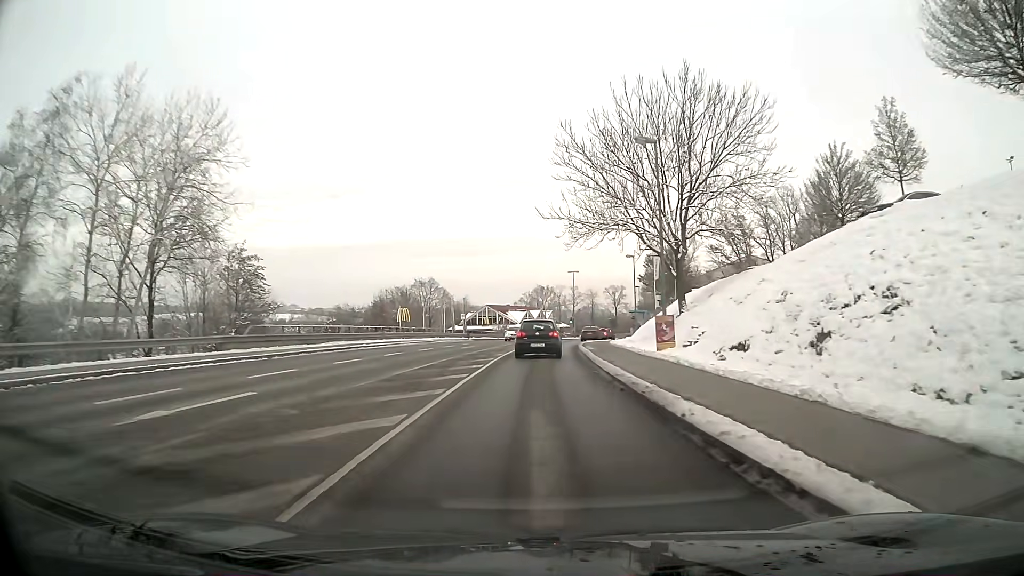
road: tertiary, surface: asphalt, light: Day
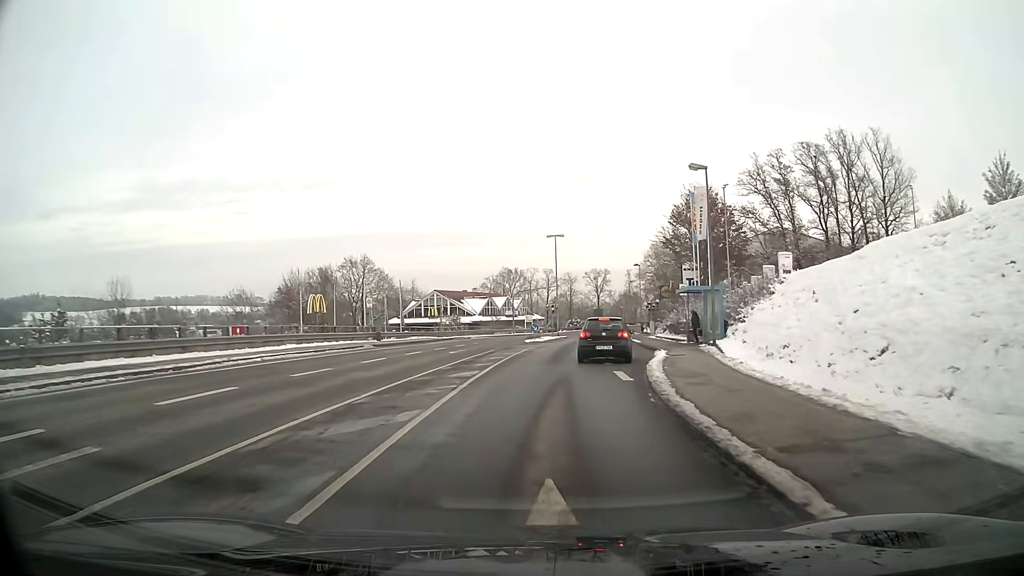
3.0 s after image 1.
(+0.6, +35.4) m; +3°
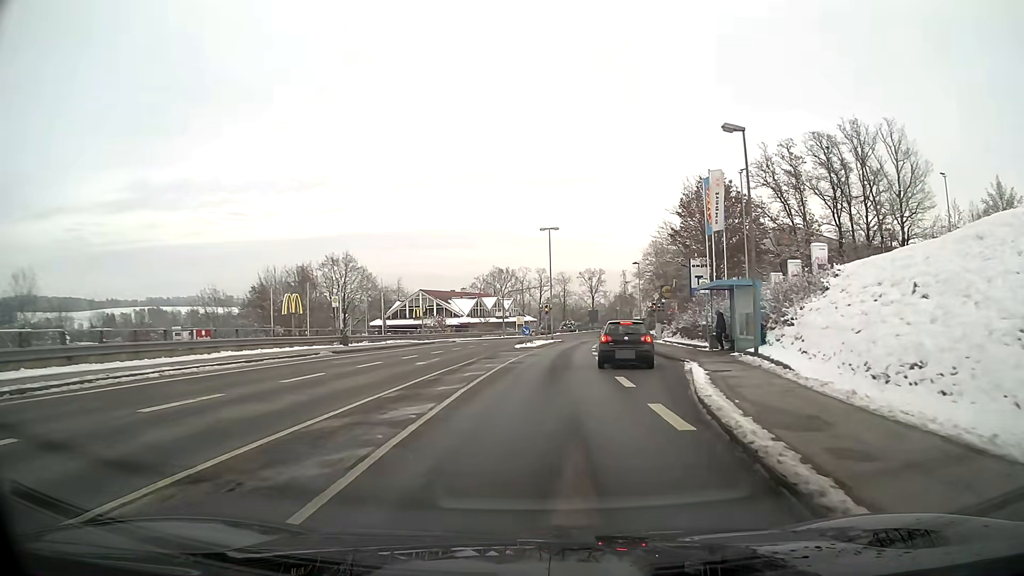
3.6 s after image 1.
(0.0, +6.5) m; +1°
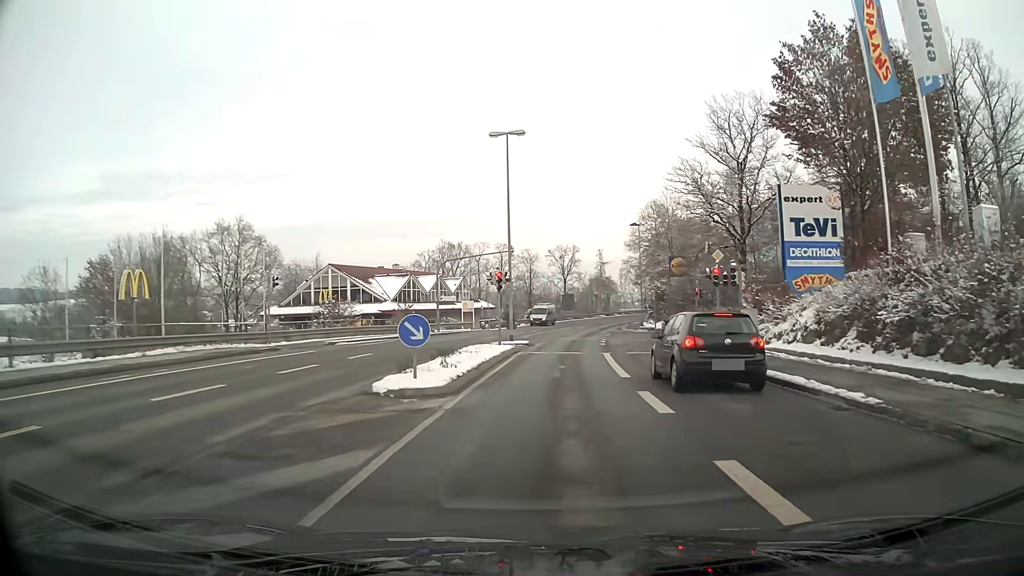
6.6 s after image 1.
(+0.8, +28.8) m; +3°
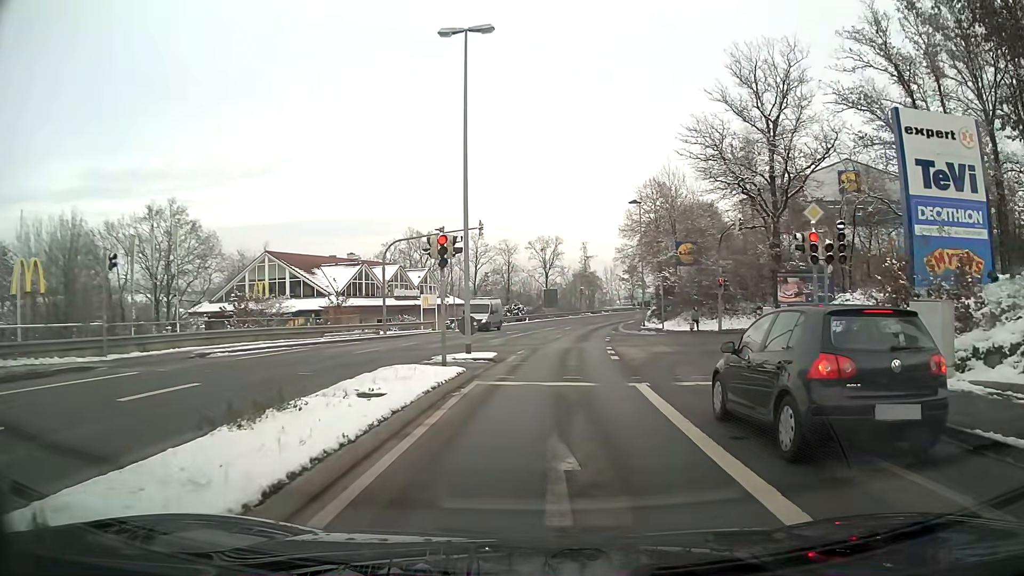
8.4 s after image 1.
(+0.2, +12.1) m; +2°
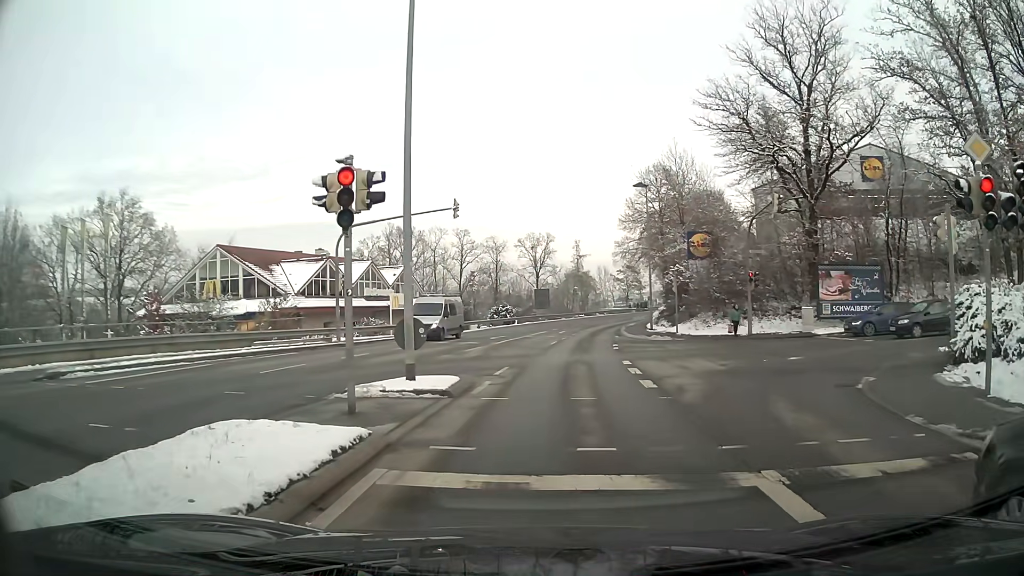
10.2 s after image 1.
(0.0, +7.5) m; +1°
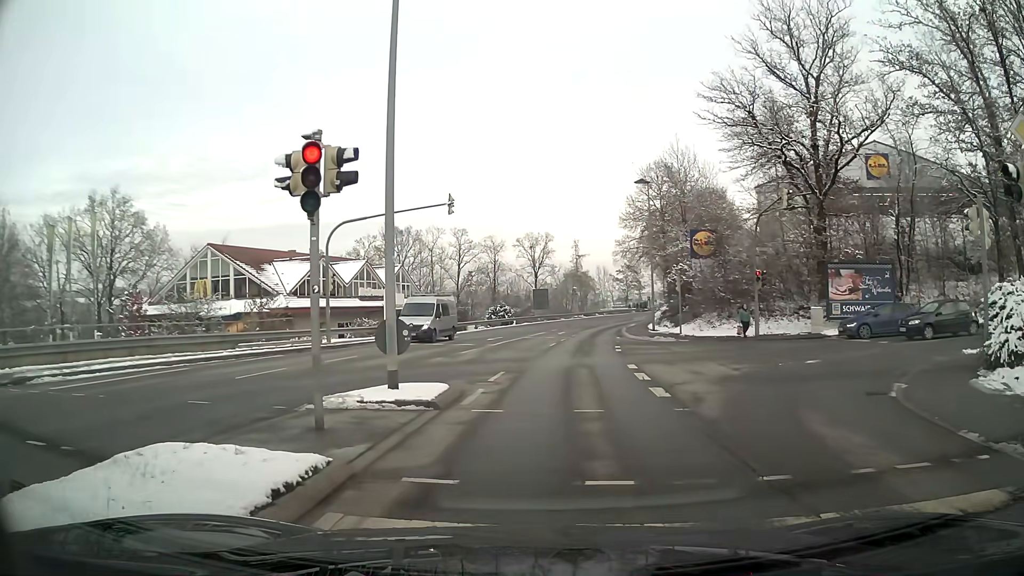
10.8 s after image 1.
(0.0, +1.2) m; -1°
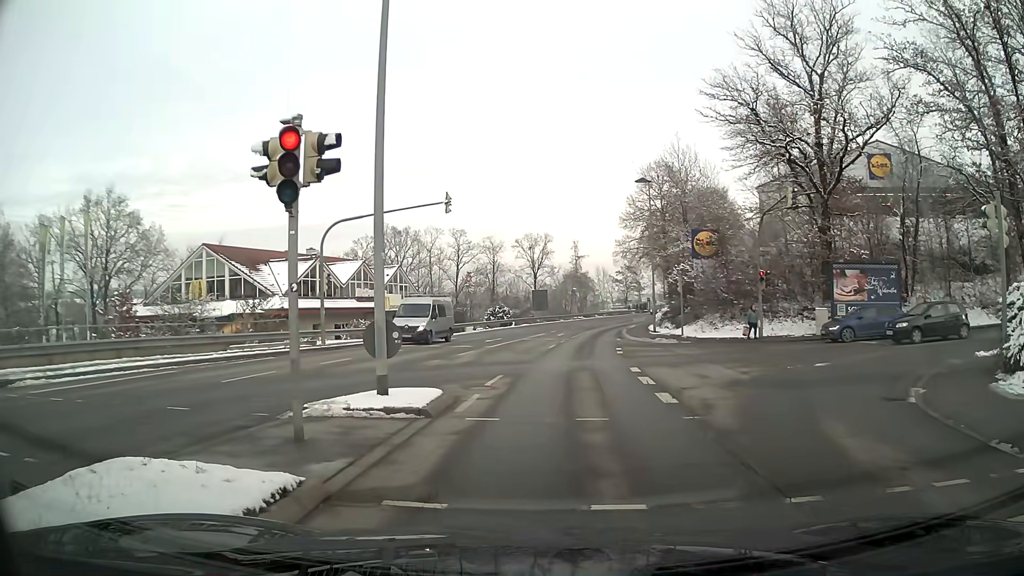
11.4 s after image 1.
(0.0, +0.6) m; 0°
(0, +10) (+1, +20) (+3, +30) (+4, +40) (+5, +50) (+7, +60) (+9, +69) (+12, +79) (+15, +88) (+19, +98) m
